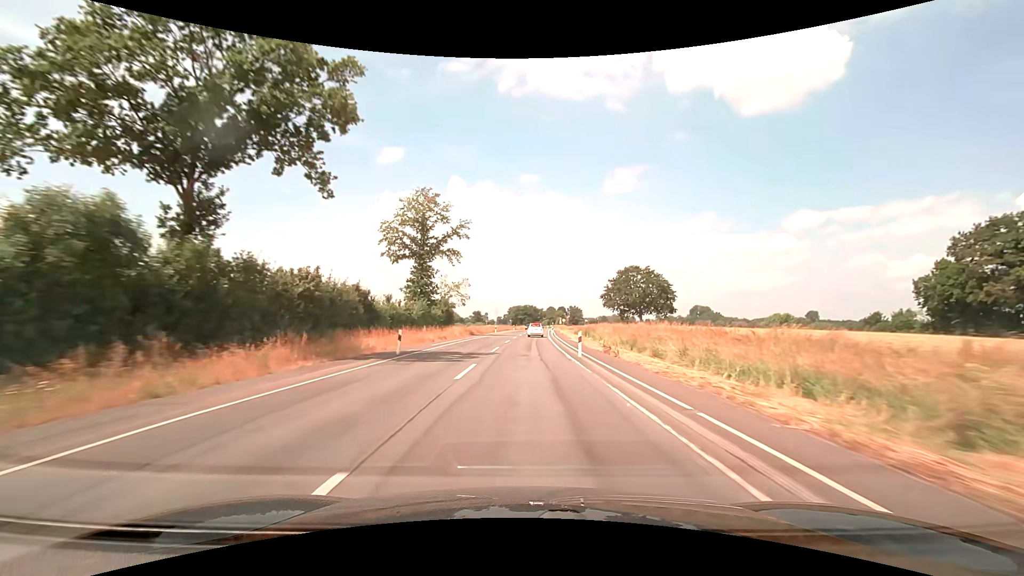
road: secondary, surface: asphalt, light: Day
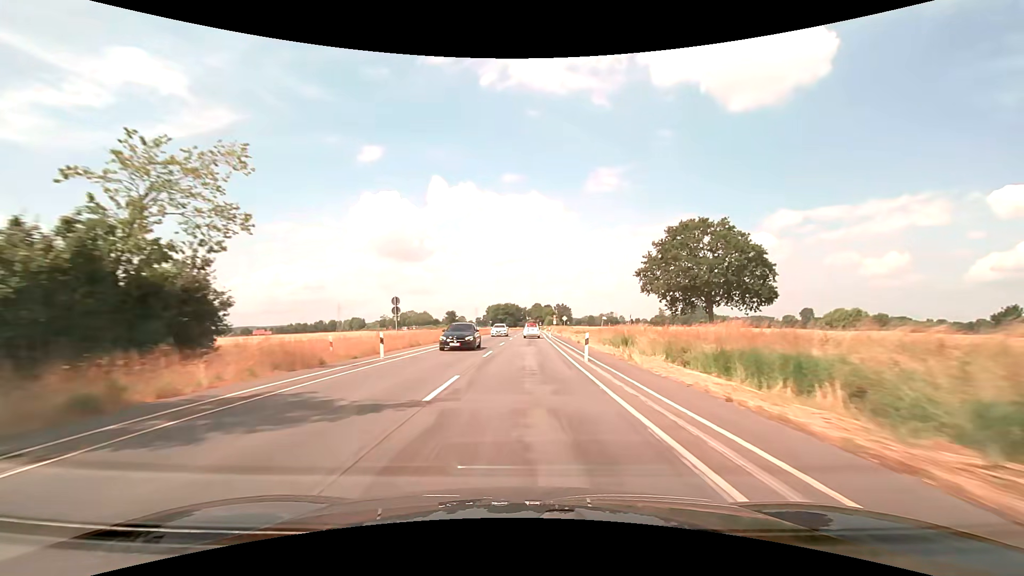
(+1.1, +51.4) m; +2°
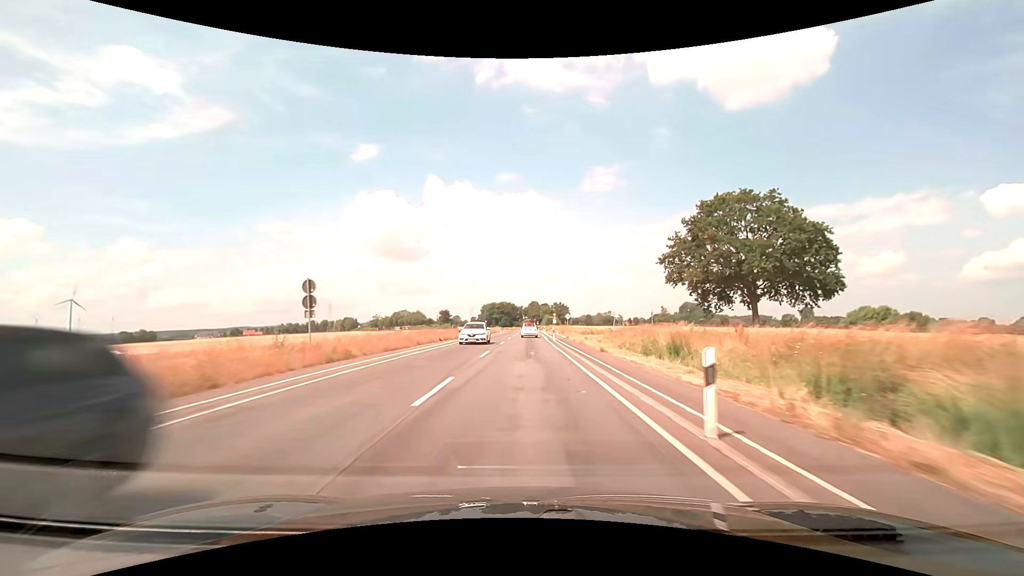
(+0.1, +12.8) m; +1°
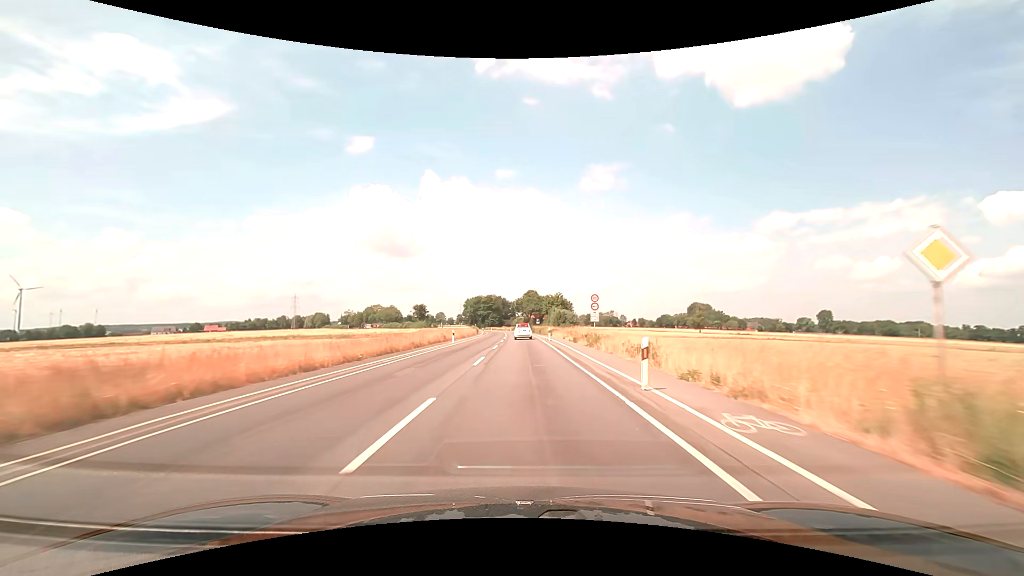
(+0.5, +64.2) m; +1°
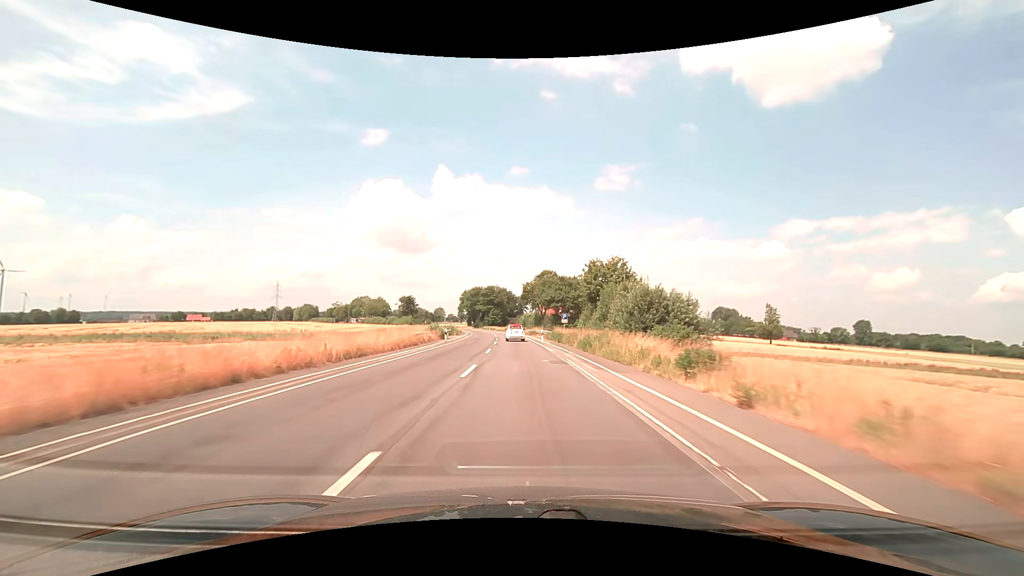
(-0.2, +51.4) m; -1°
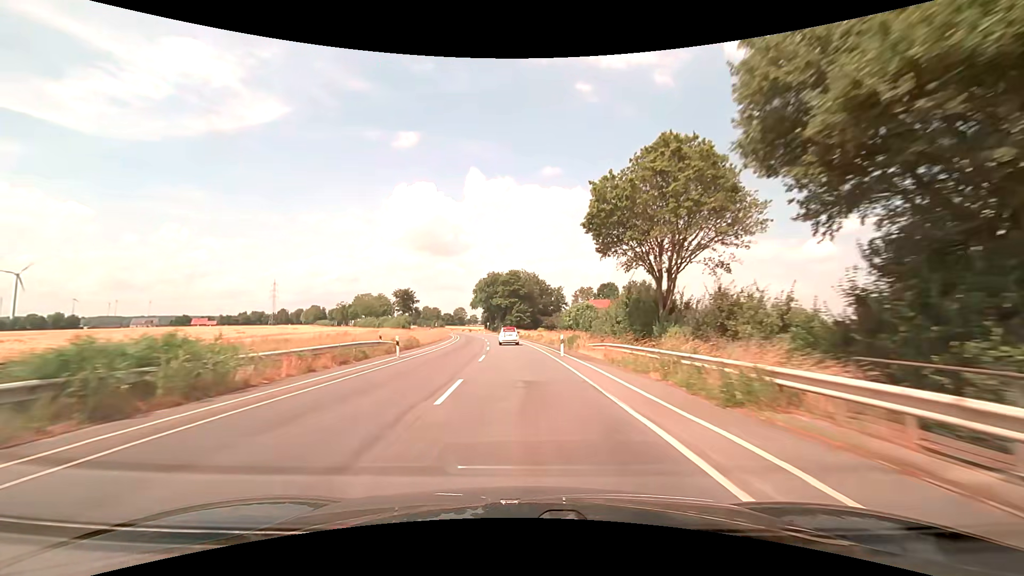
(-1.7, +64.0) m; -3°
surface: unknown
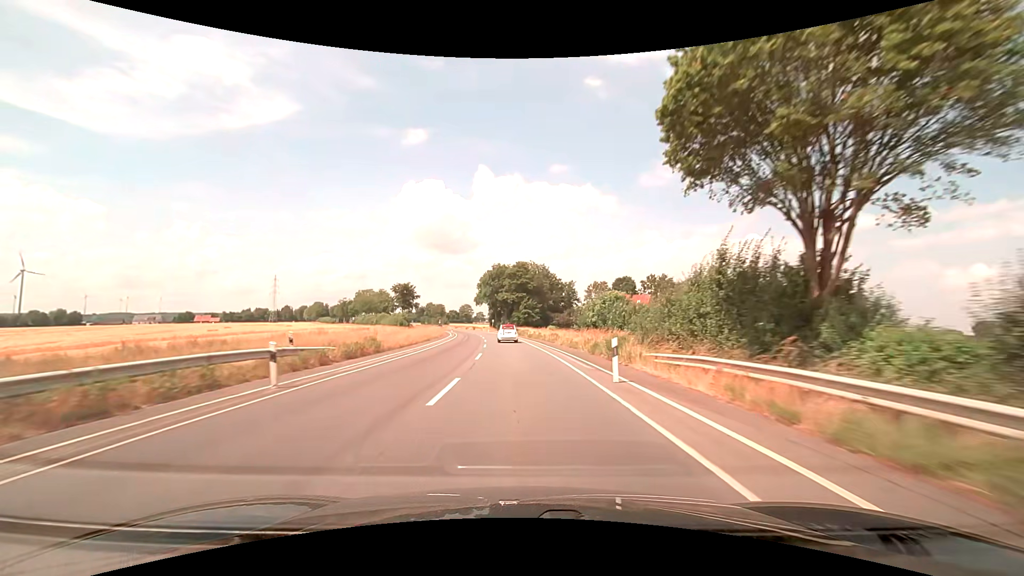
(-0.1, +12.7) m; -1°
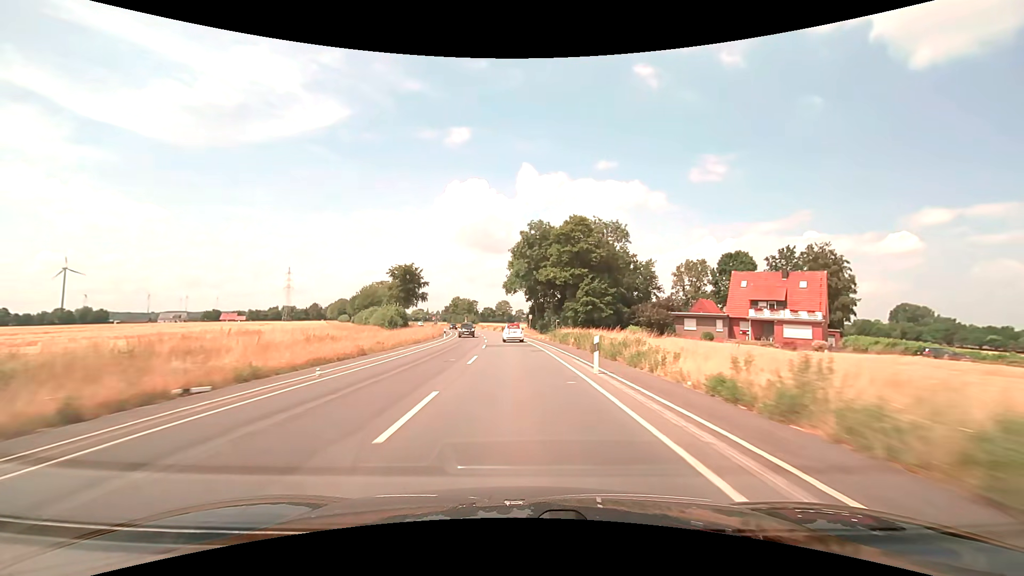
(-1.9, +50.9) m; -5°
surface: asphalt
